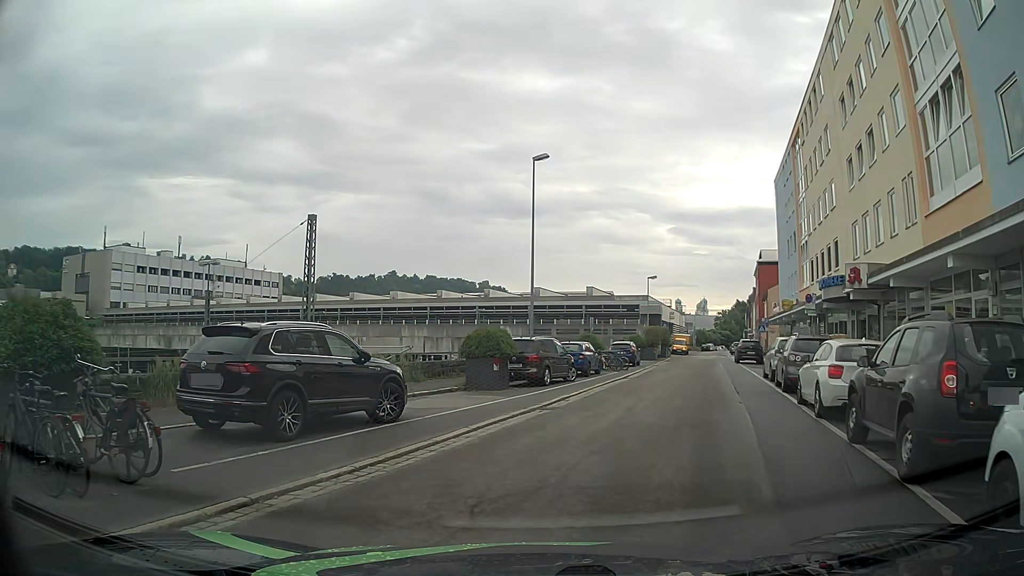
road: residential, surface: asphalt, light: Day
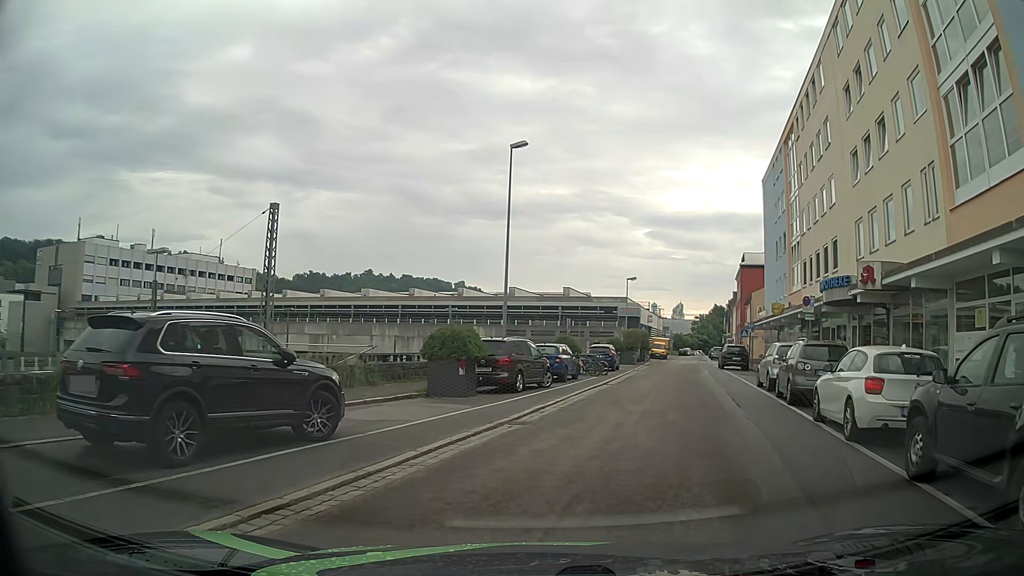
(+0.1, +2.5) m; +2°
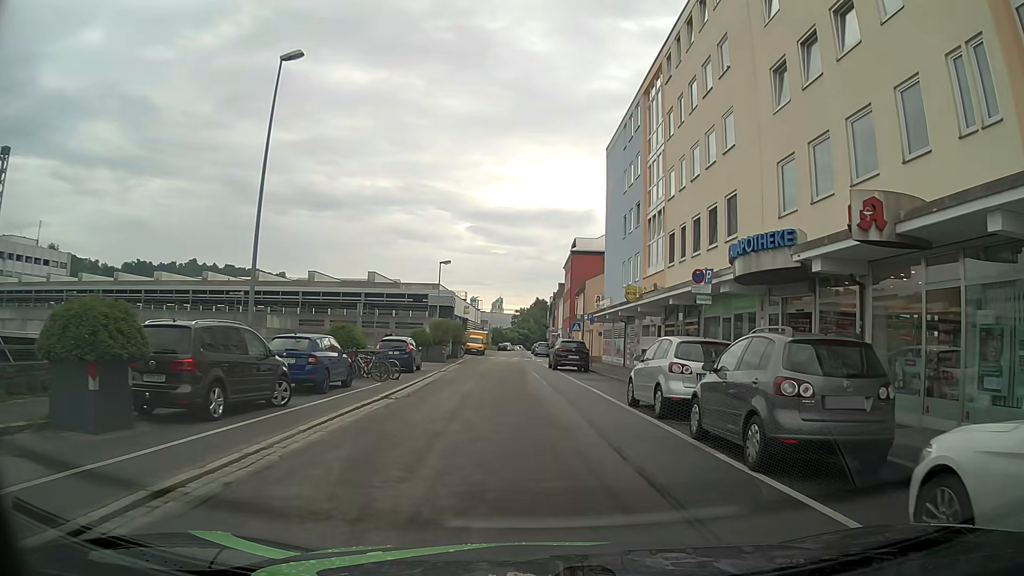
(+1.4, +9.3) m; +15°
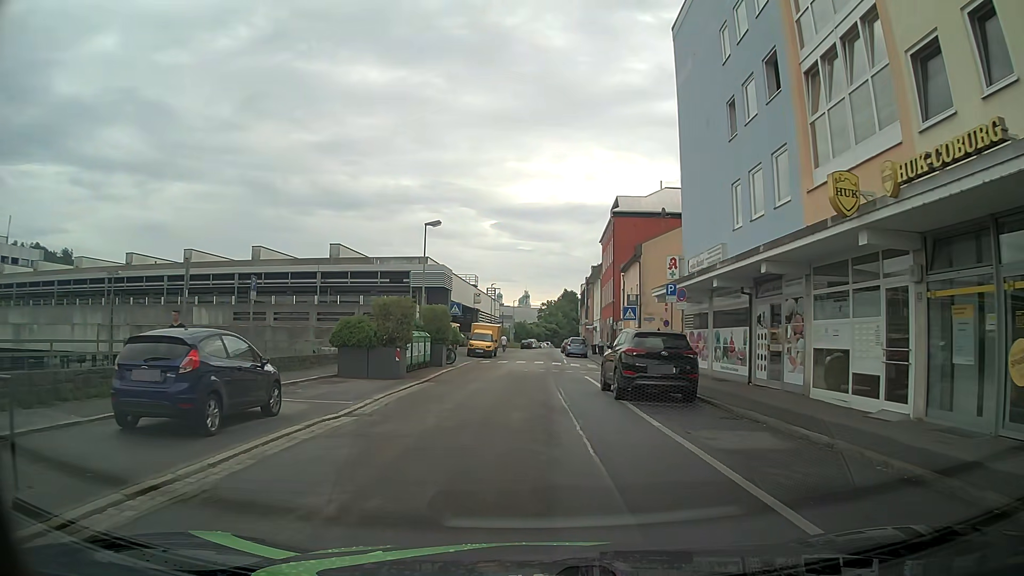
(0.0, +19.4) m; -1°
